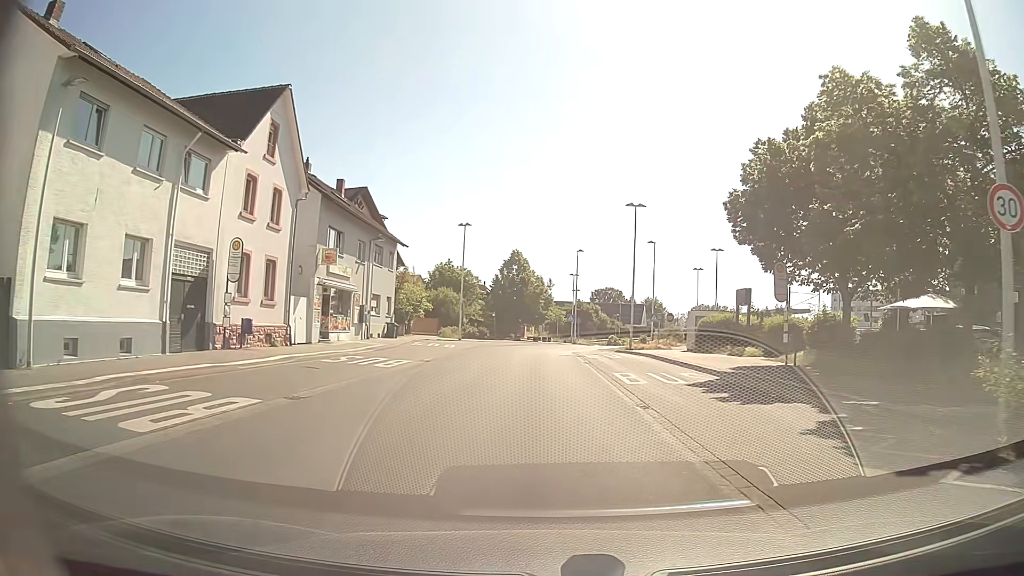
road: tertiary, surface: asphalt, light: Day
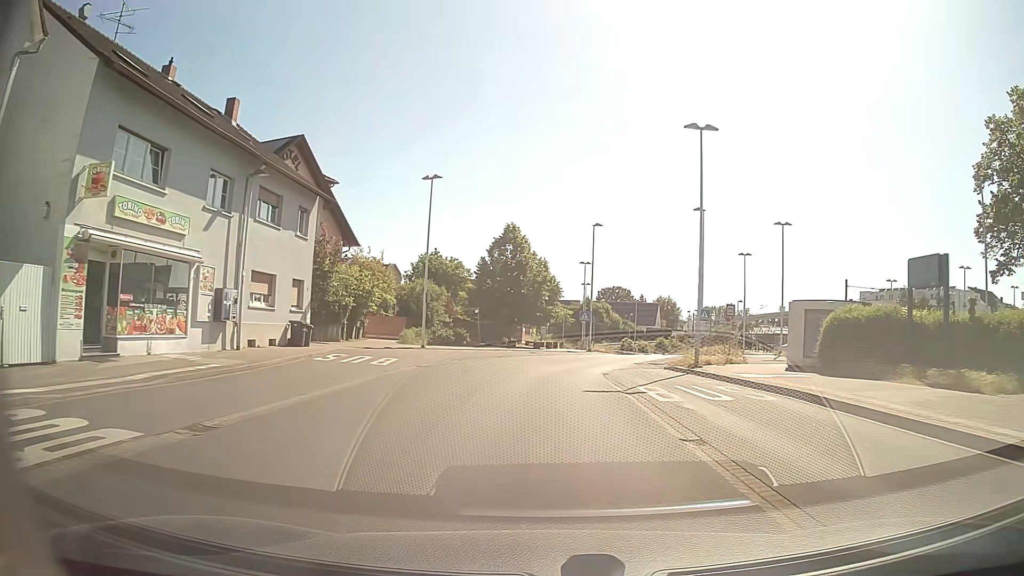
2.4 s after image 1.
(0.0, +18.7) m; 0°
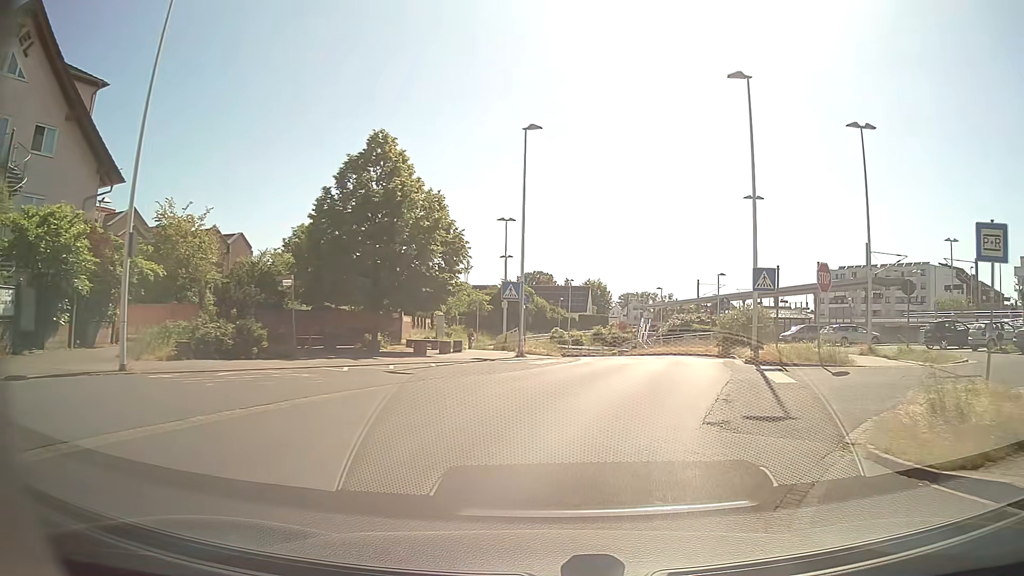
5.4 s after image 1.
(+1.0, +23.5) m; +6°
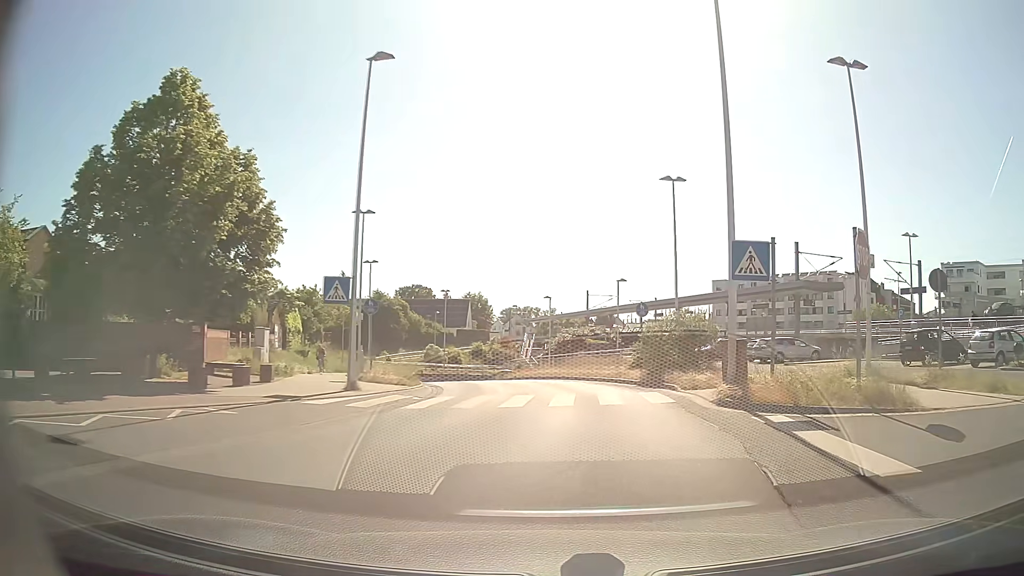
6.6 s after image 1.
(+0.9, +9.2) m; +10°
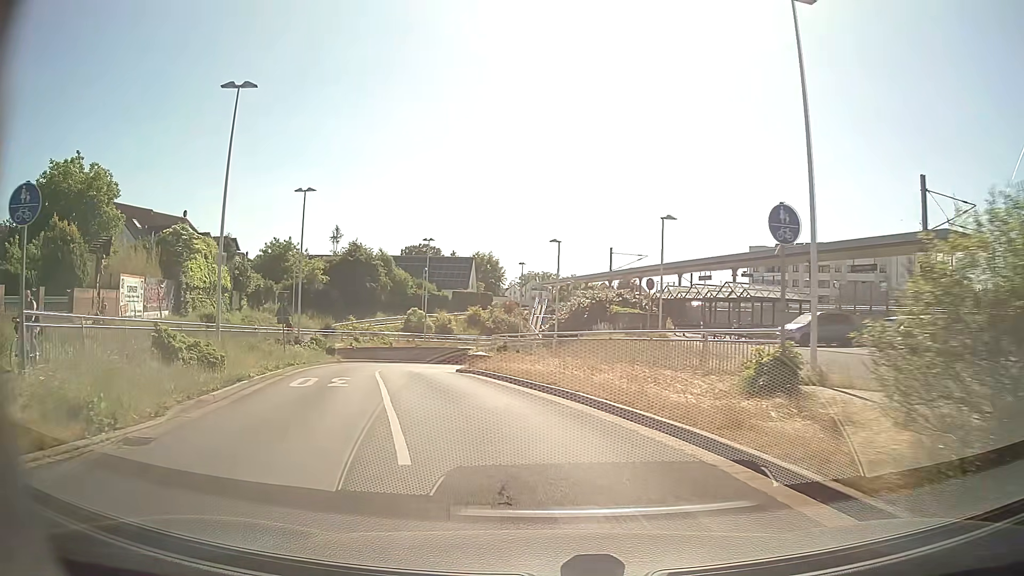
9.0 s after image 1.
(+1.1, +18.0) m; 0°
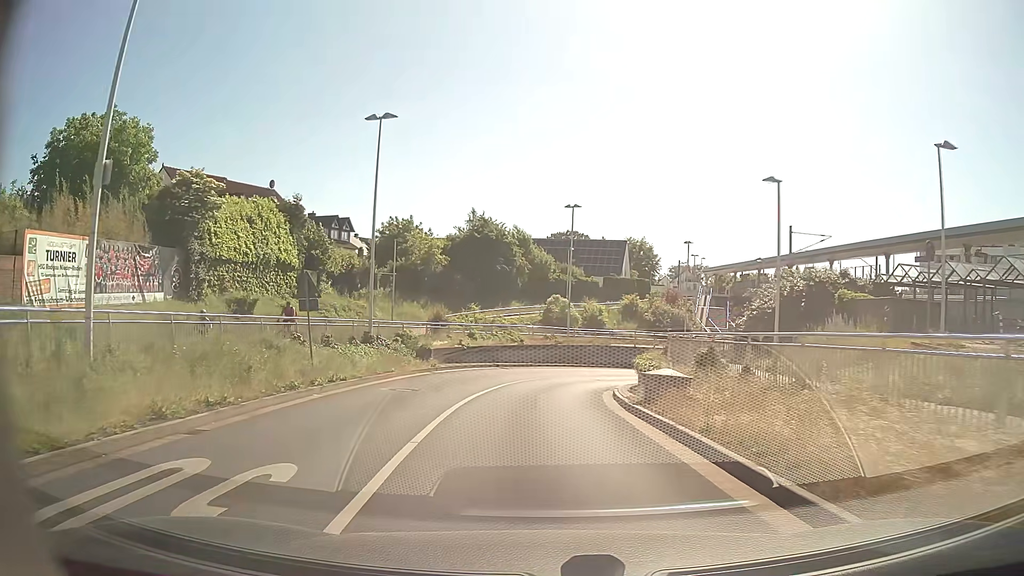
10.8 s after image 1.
(-1.9, +13.8) m; -13°
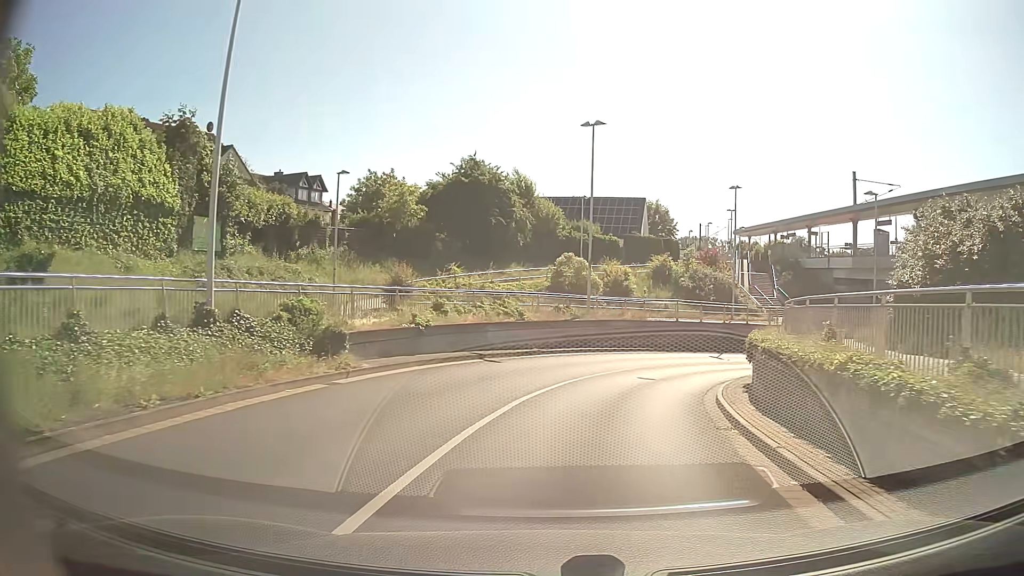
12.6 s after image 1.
(-0.2, +14.2) m; 0°
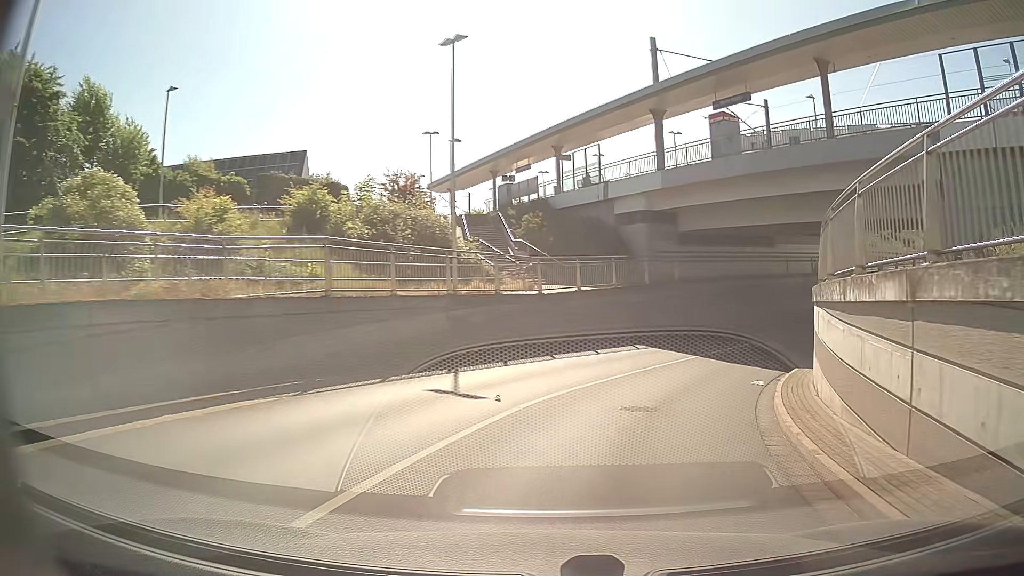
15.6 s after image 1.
(+5.1, +24.5) m; +27°
